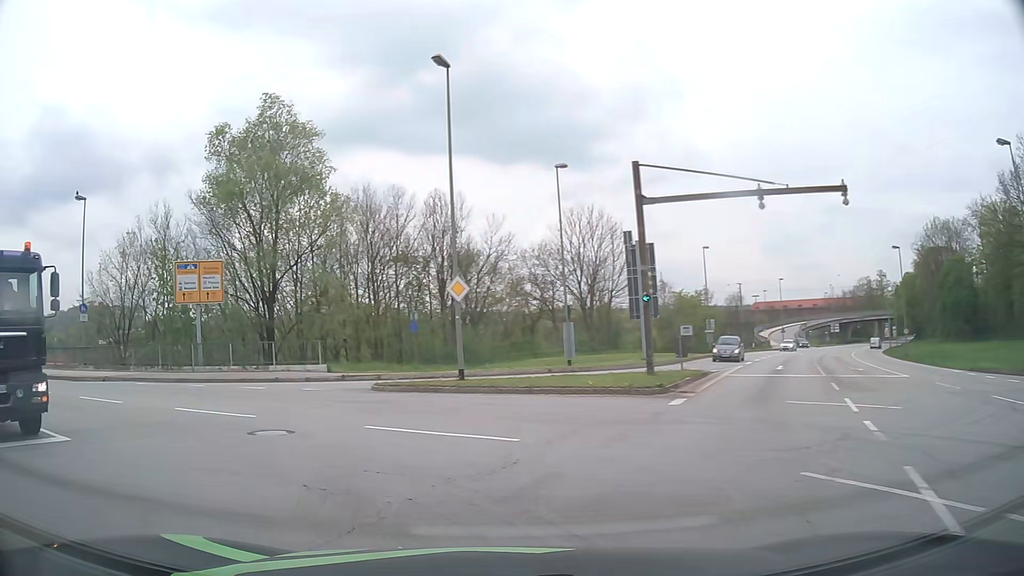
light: Day
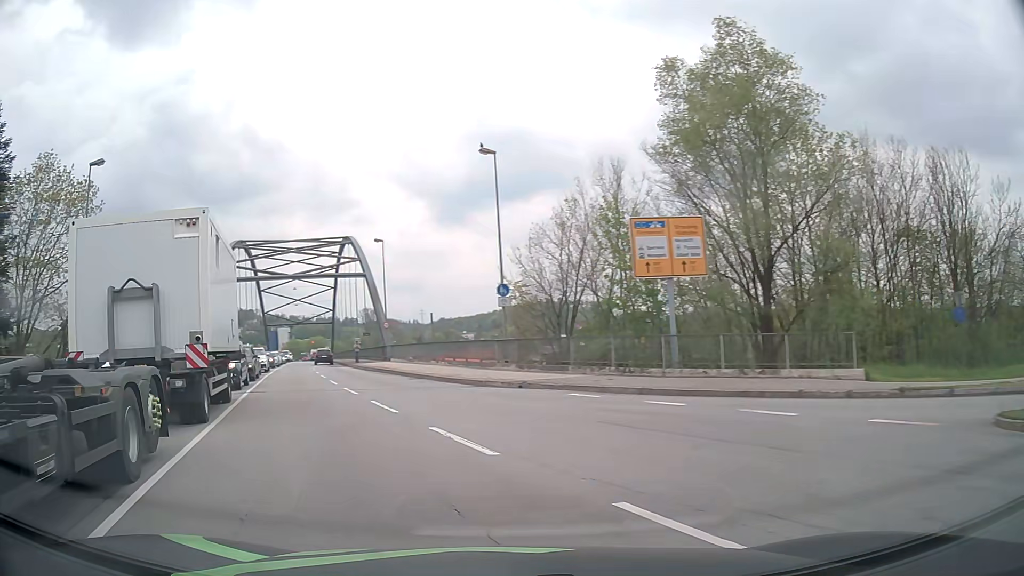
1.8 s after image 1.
(-3.6, +9.8) m; -39°
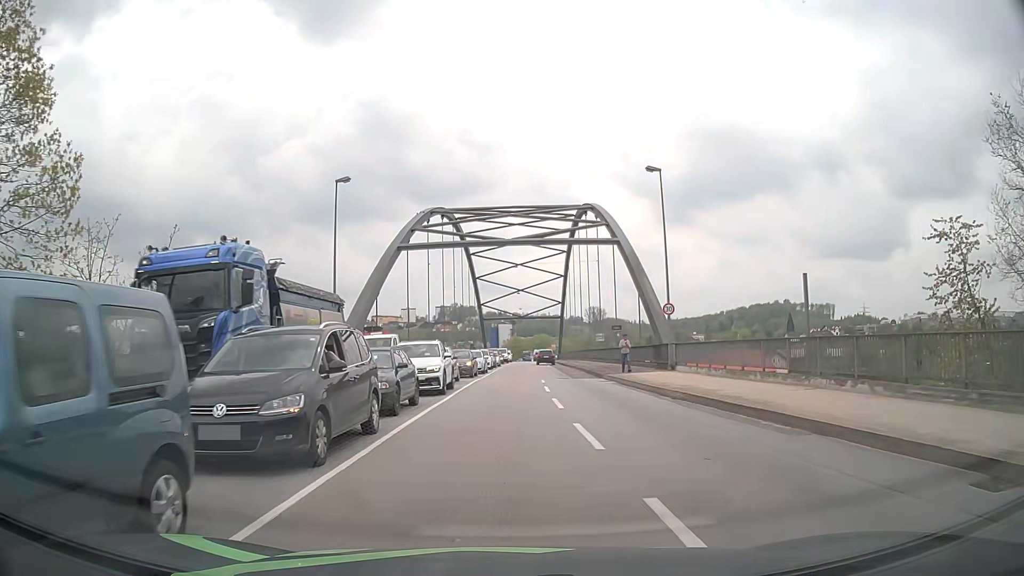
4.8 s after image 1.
(-6.6, +22.7) m; -19°
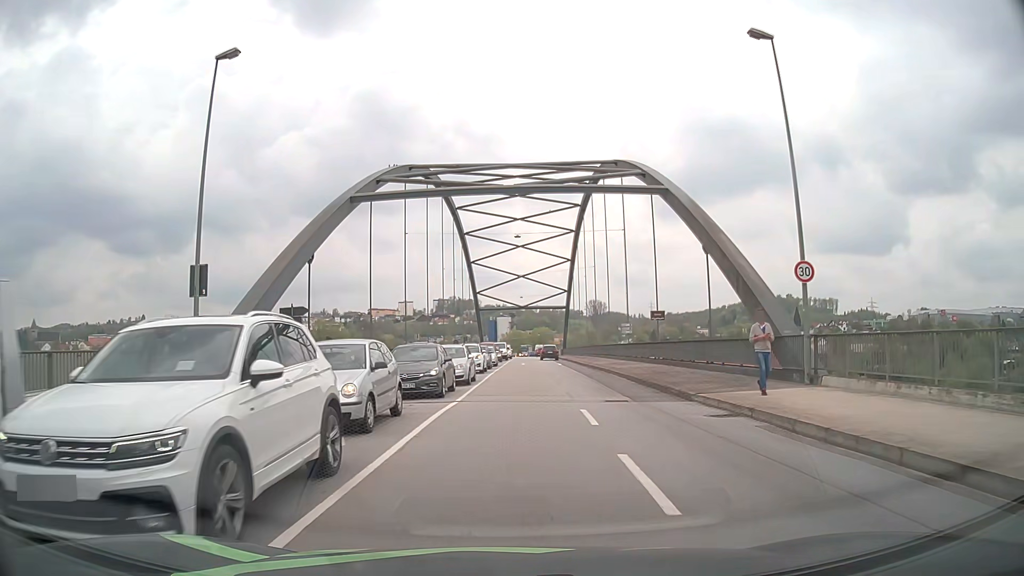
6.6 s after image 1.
(-0.1, +15.8) m; 0°
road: primary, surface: asphalt
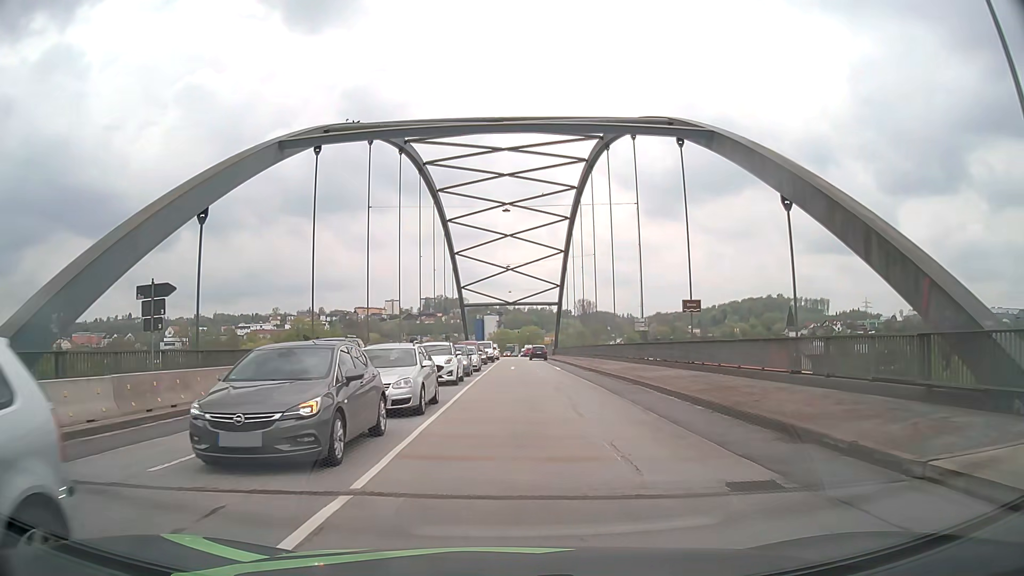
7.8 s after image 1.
(+0.1, +10.2) m; +1°
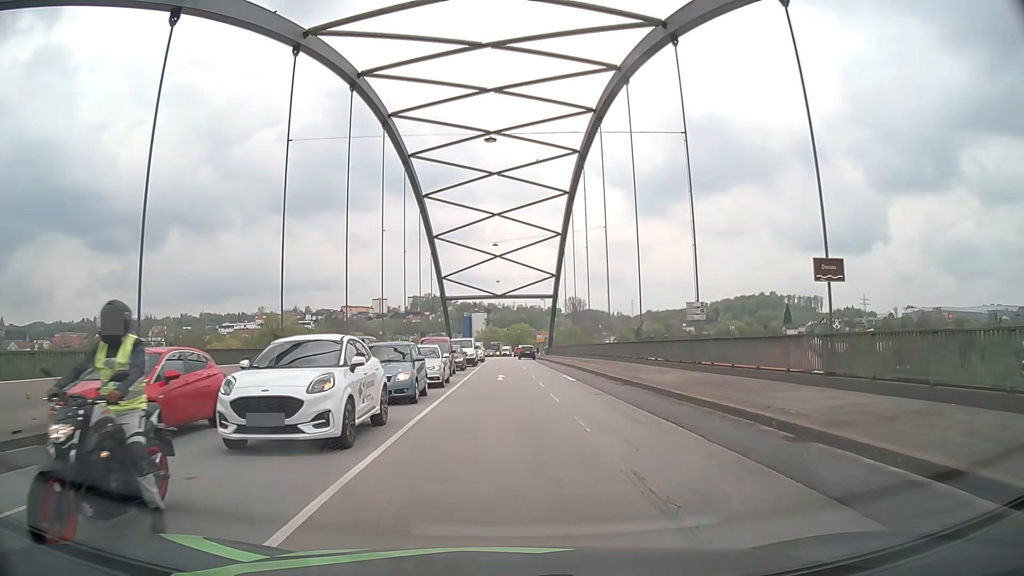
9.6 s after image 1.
(+0.2, +14.9) m; +1°
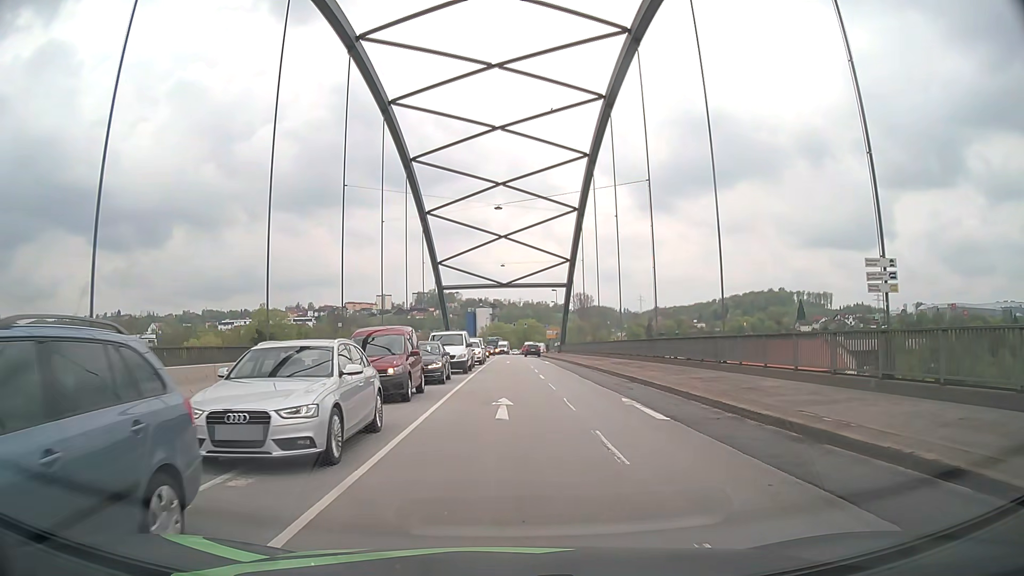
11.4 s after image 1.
(+0.1, +14.6) m; 0°
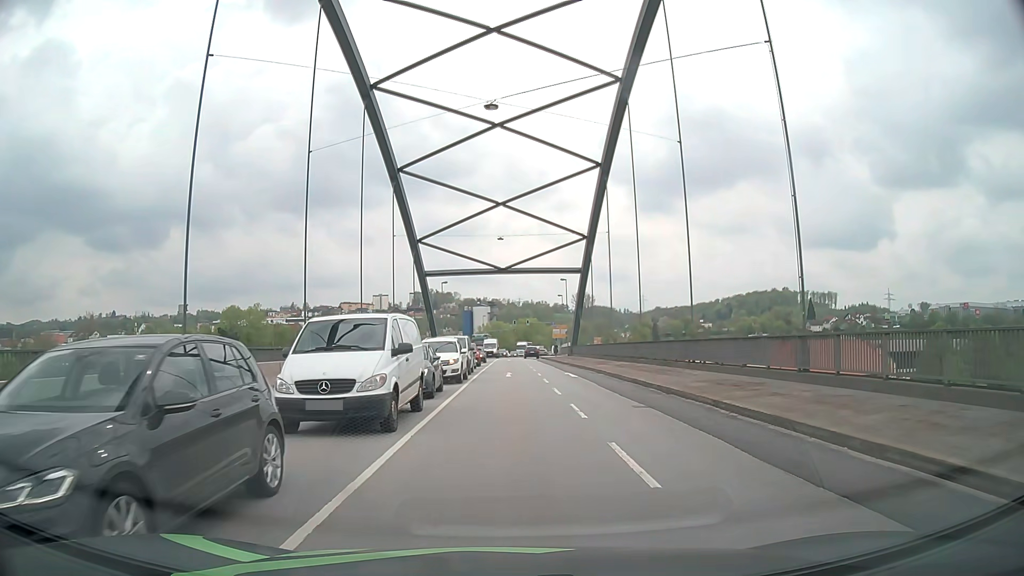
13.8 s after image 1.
(+0.1, +19.3) m; 0°
(0, +10) (0, +20) (0, +30) (0, +40) (0, +50) (0, +60) (0, +70) (0, +80) (0, +90) (+1, +100) m
